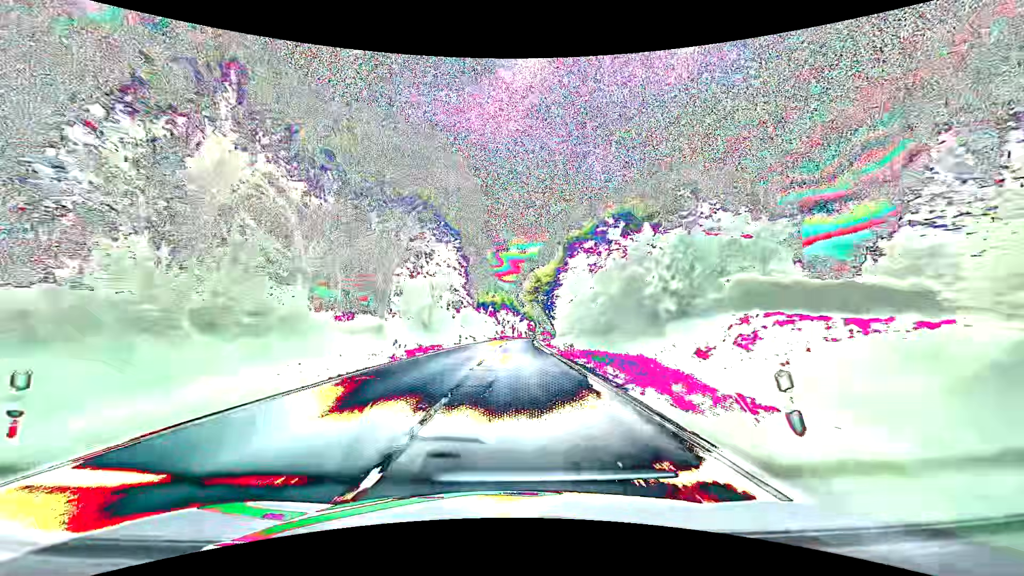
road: secondary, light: Day
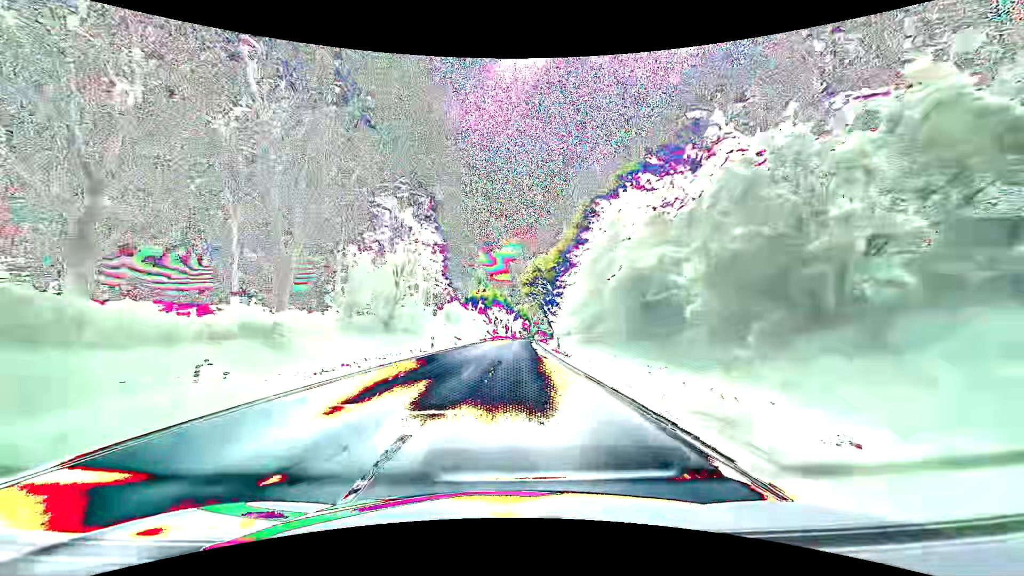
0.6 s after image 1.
(+0.2, +15.5) m; +1°
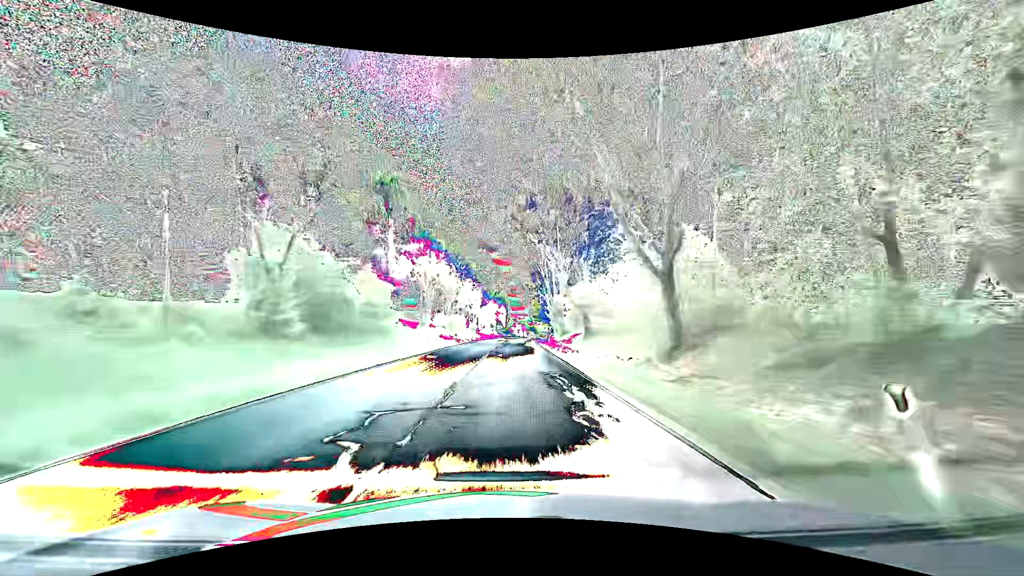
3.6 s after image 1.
(+2.0, +78.1) m; +3°
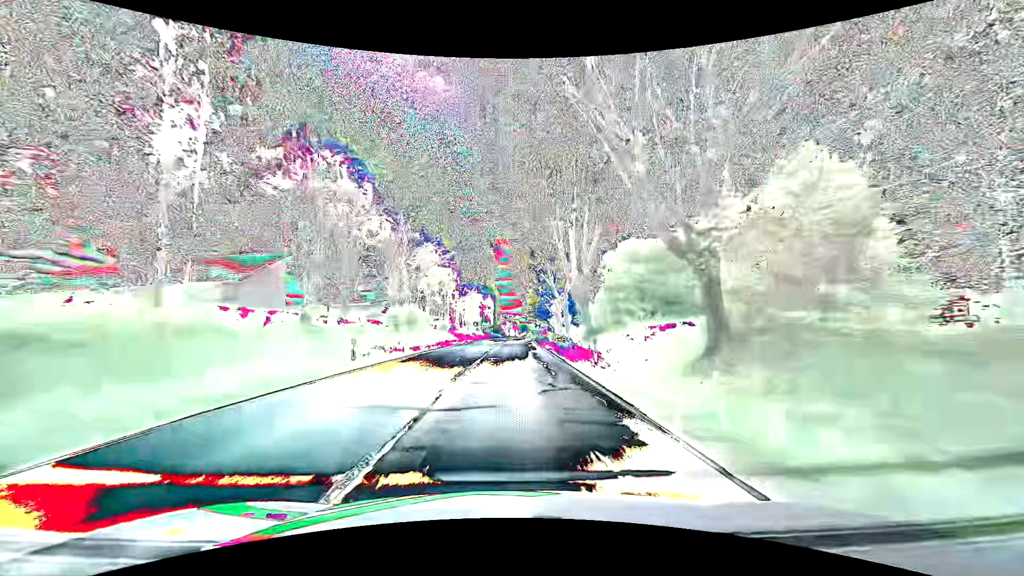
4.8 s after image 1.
(+0.3, +31.5) m; +1°
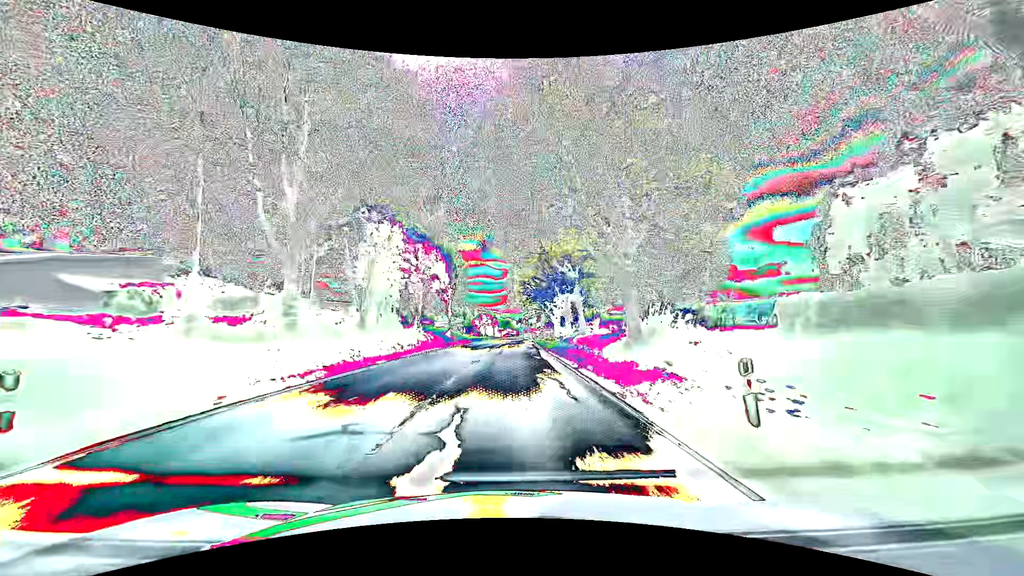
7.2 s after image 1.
(+1.3, +62.6) m; +2°
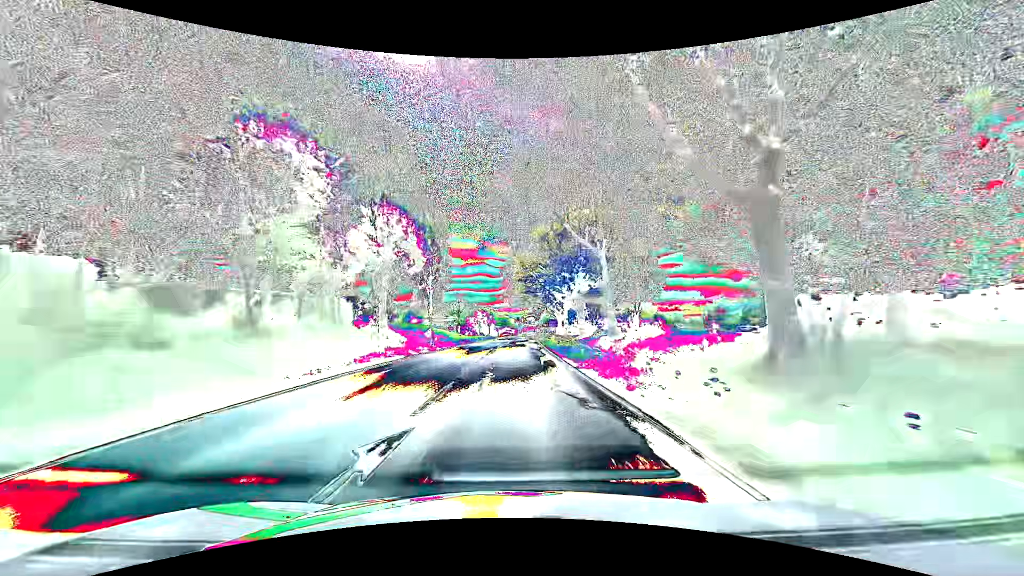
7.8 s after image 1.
(+0.1, +15.6) m; 0°
(0, +10) (0, +20) (0, +30) (0, +40) (+1, +50) (+1, +60) (+2, +70) (+2, +80) (+3, +90) (+4, +100) m
